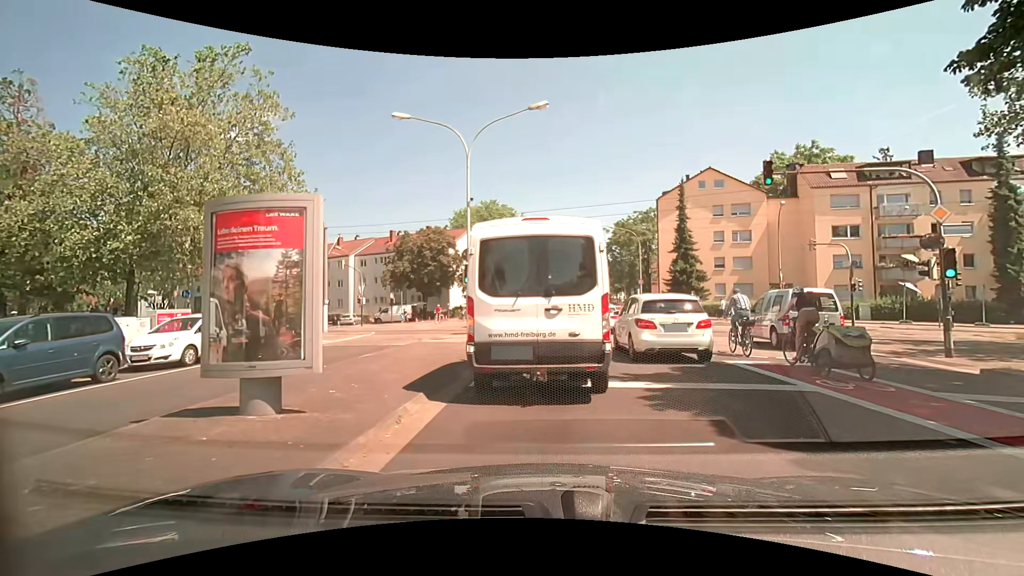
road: tertiary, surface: asphalt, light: Day
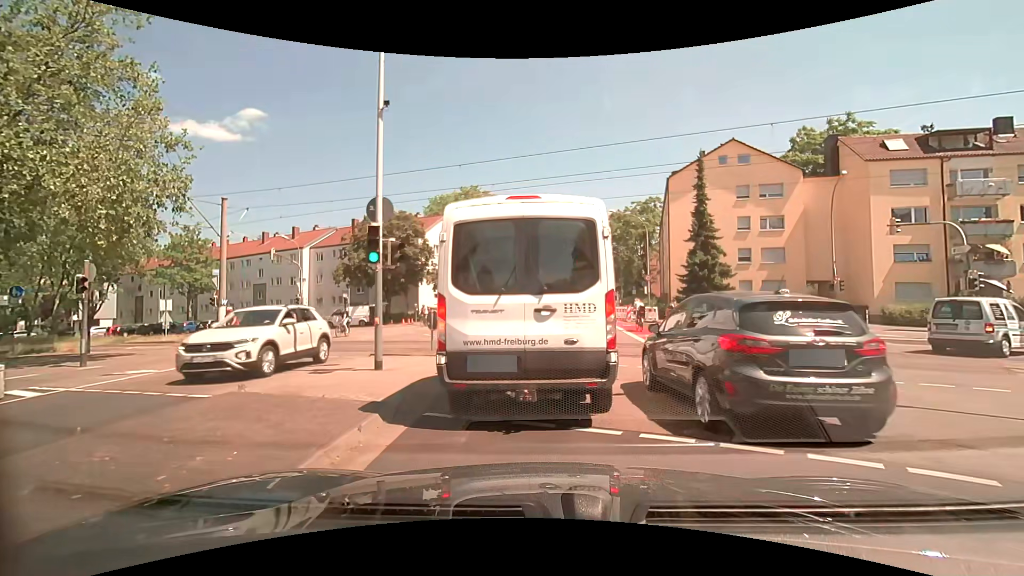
(-0.2, +9.8) m; -1°
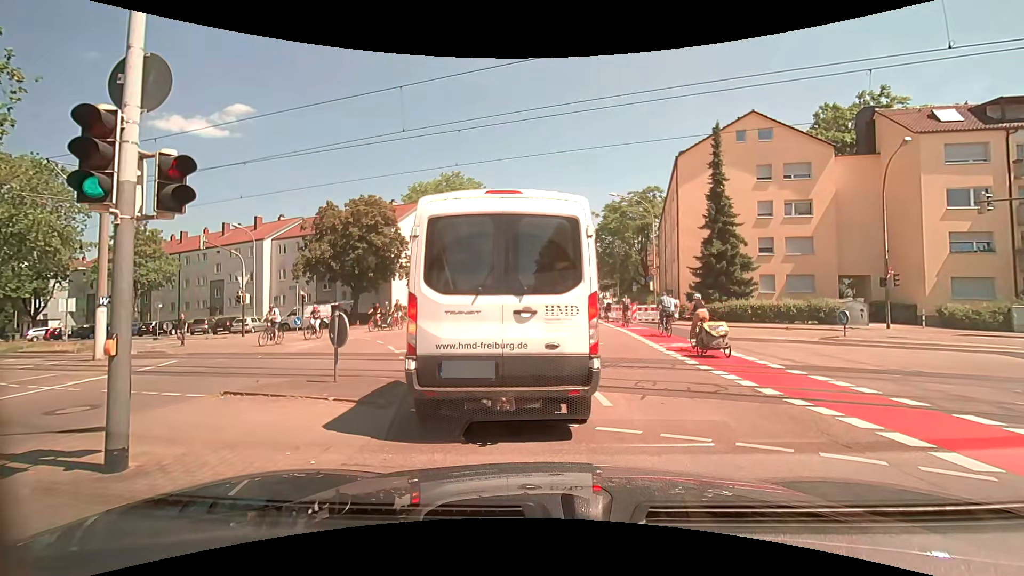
(+0.1, +6.1) m; +1°
(0, +10) (-3, +20) (-8, +28) (-15, +35) (-24, +39) (-33, +43) (-43, +47) (-52, +51) (-61, +55) (-70, +59) m
